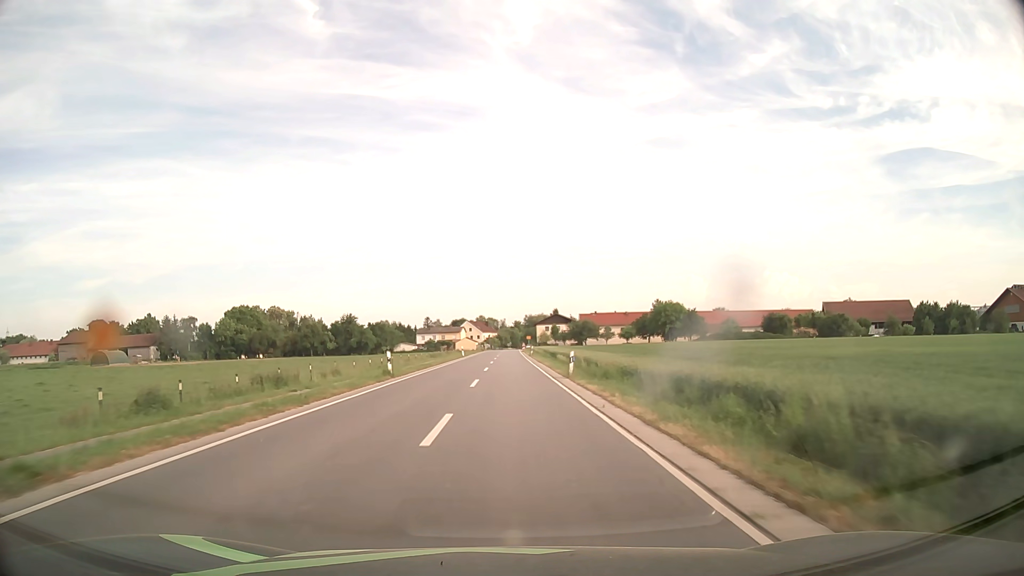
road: secondary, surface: asphalt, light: Day
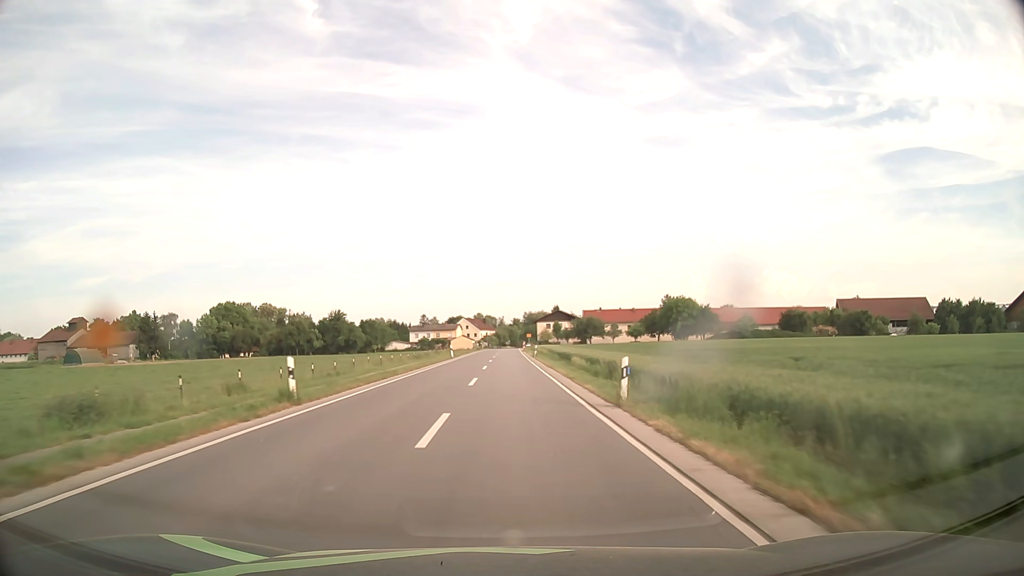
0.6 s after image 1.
(0.0, +12.1) m; 0°
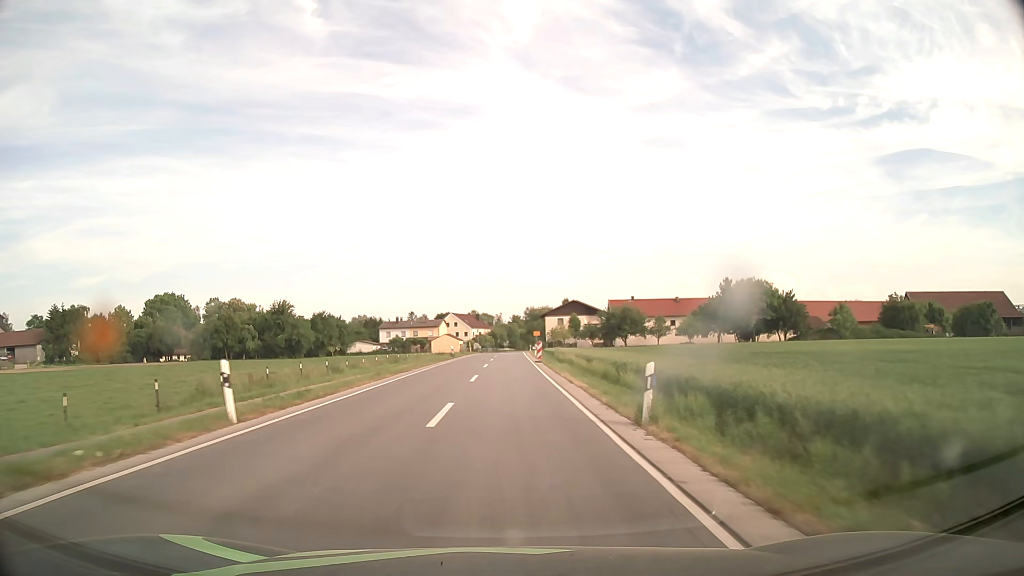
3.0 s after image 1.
(+0.1, +45.5) m; 0°
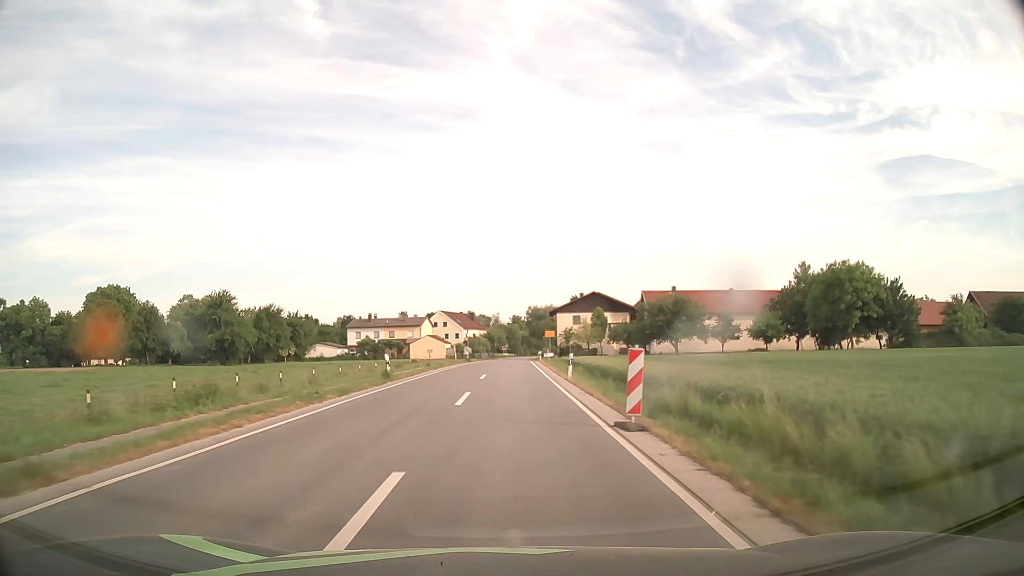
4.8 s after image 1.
(0.0, +31.3) m; 0°
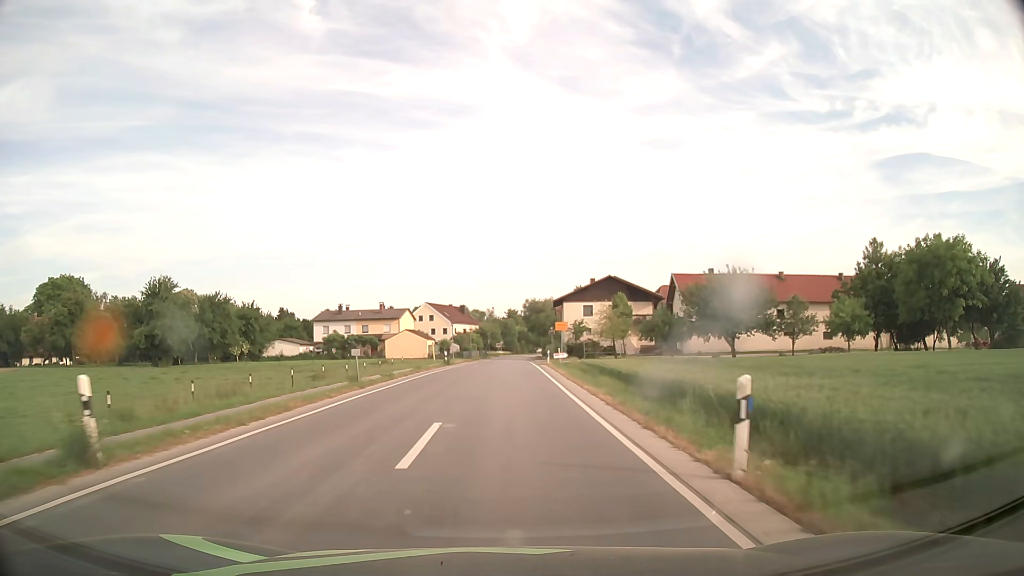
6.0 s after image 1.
(+0.1, +19.5) m; 0°
(0, +10) (0, +20) (0, +30) (0, +40) (0, +50) (+1, +60) (+1, +70) (+1, +80) (+1, +90) (+2, +100) m
